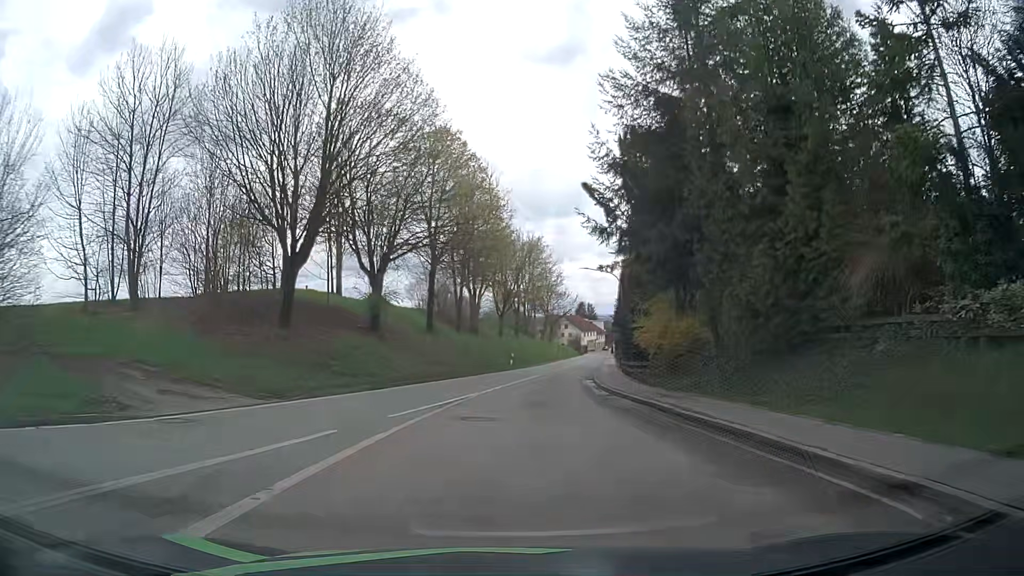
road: tertiary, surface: asphalt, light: Day
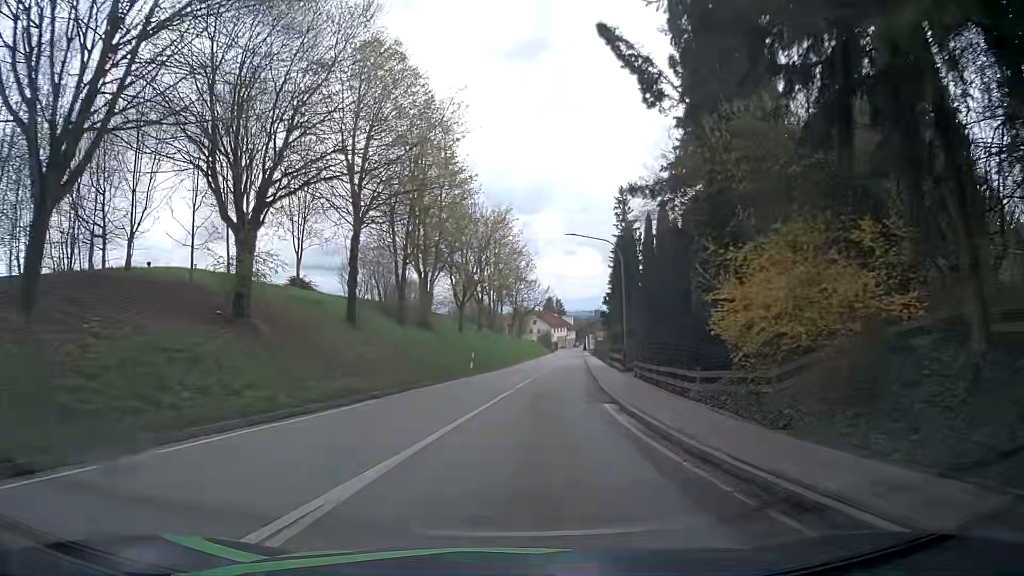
(+0.4, +14.2) m; +3°
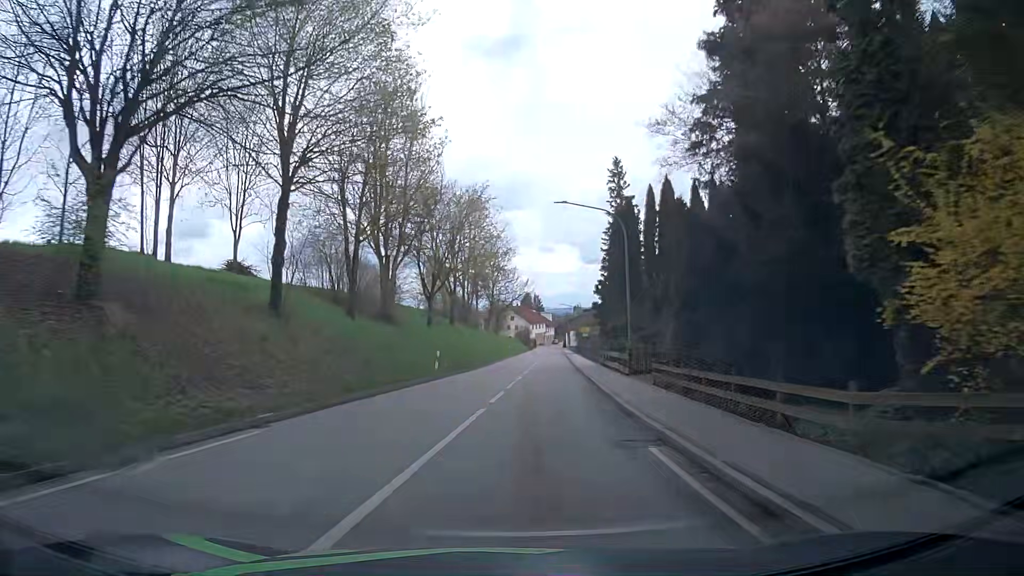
(+0.1, +7.6) m; +1°
(0, +10) (+1, +20) (+2, +30) (+2, +40) (+3, +50) (+4, +60) (+5, +70) (+6, +80) (+7, +90) (+7, +100) m
